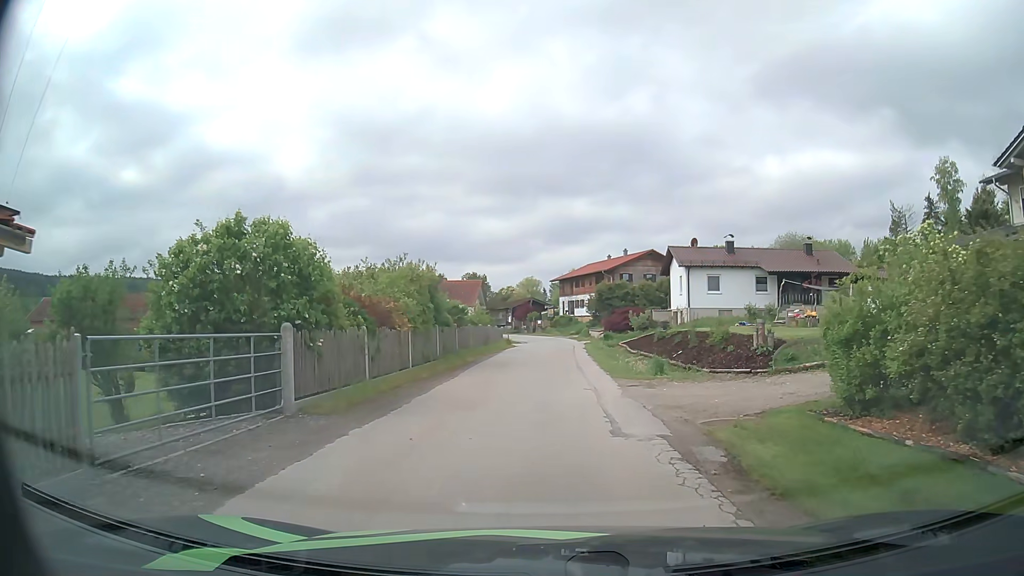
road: unclassified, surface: asphalt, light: Day
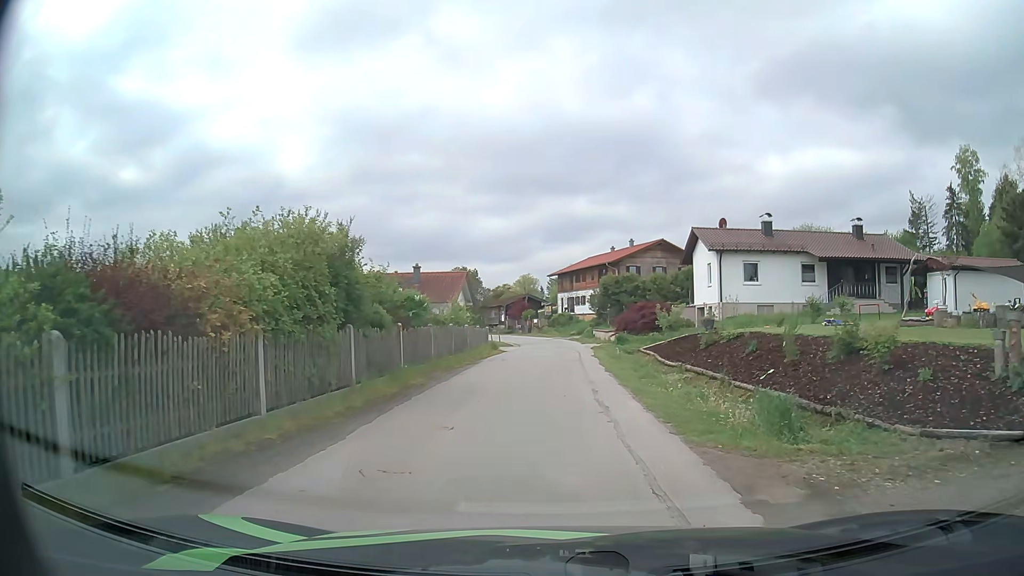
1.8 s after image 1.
(0.0, +9.8) m; 0°
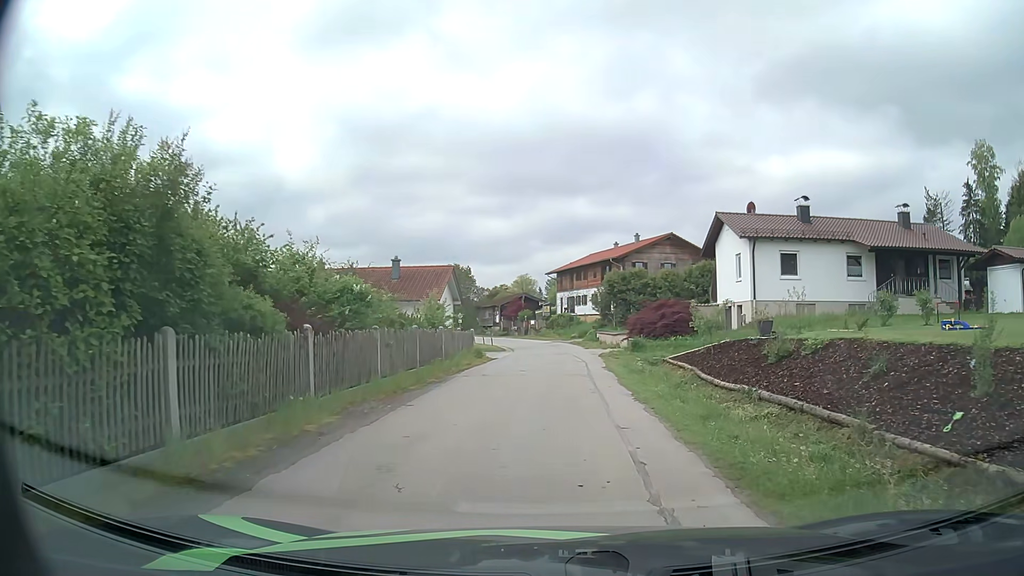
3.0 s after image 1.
(0.0, +6.7) m; 0°
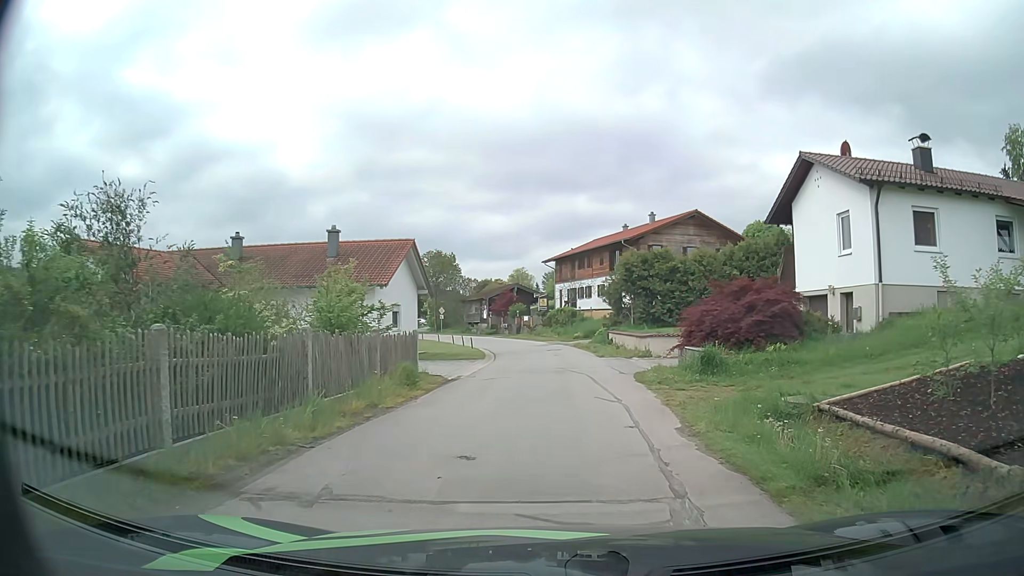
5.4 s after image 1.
(+0.1, +12.9) m; +1°
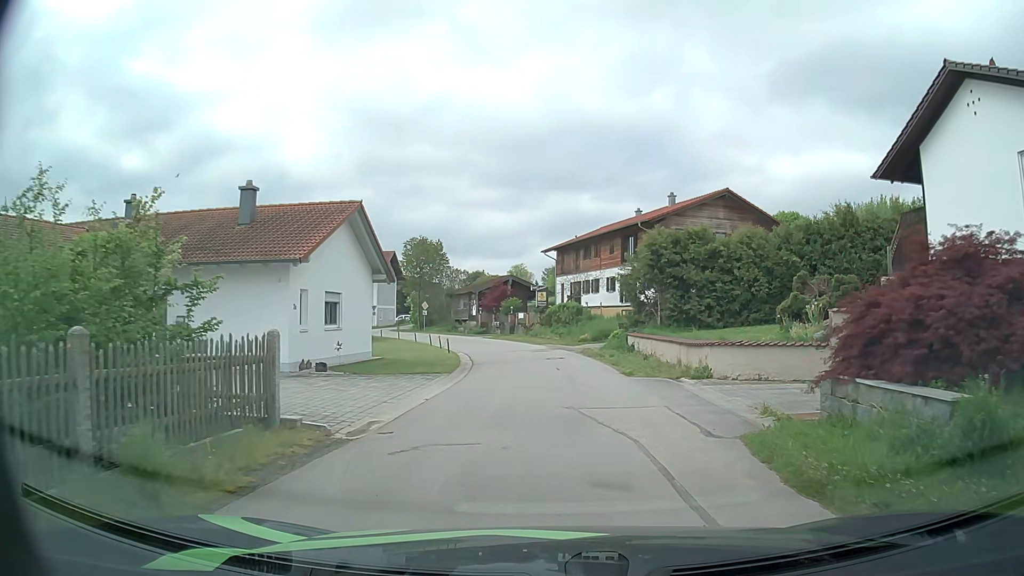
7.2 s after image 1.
(-0.1, +10.1) m; 0°
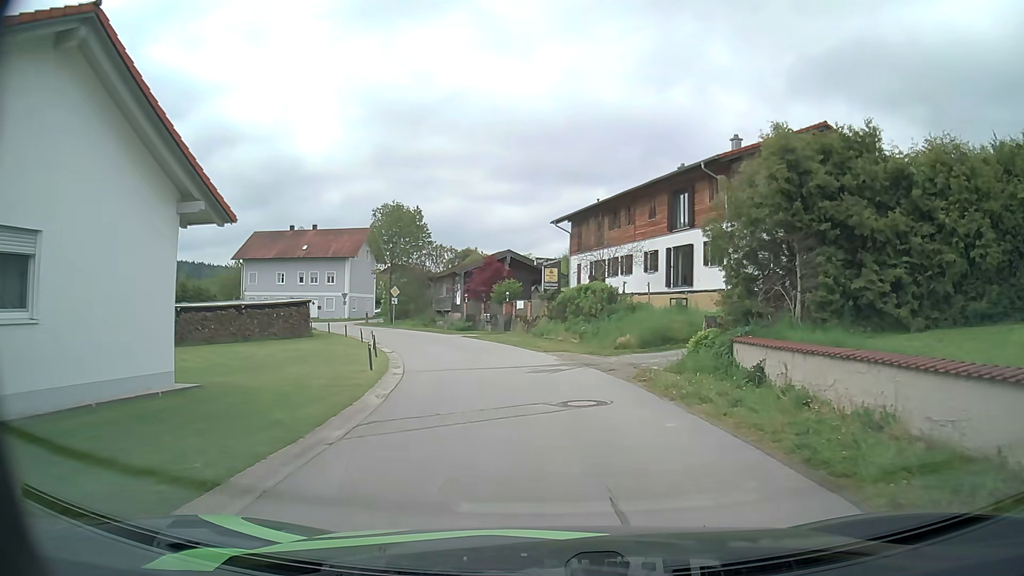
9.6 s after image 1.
(-0.2, +16.5) m; -1°
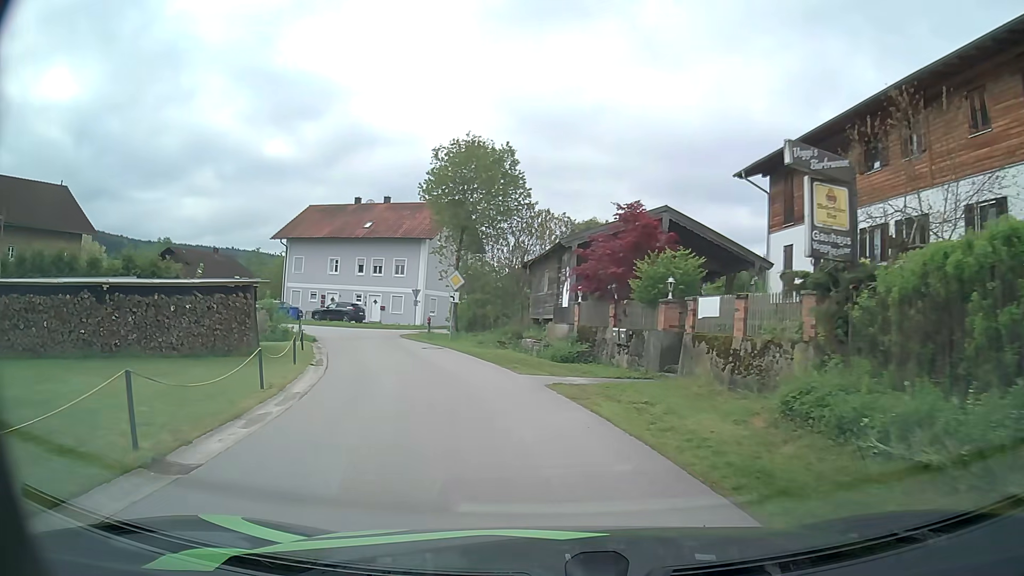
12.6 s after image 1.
(-1.6, +21.9) m; -12°
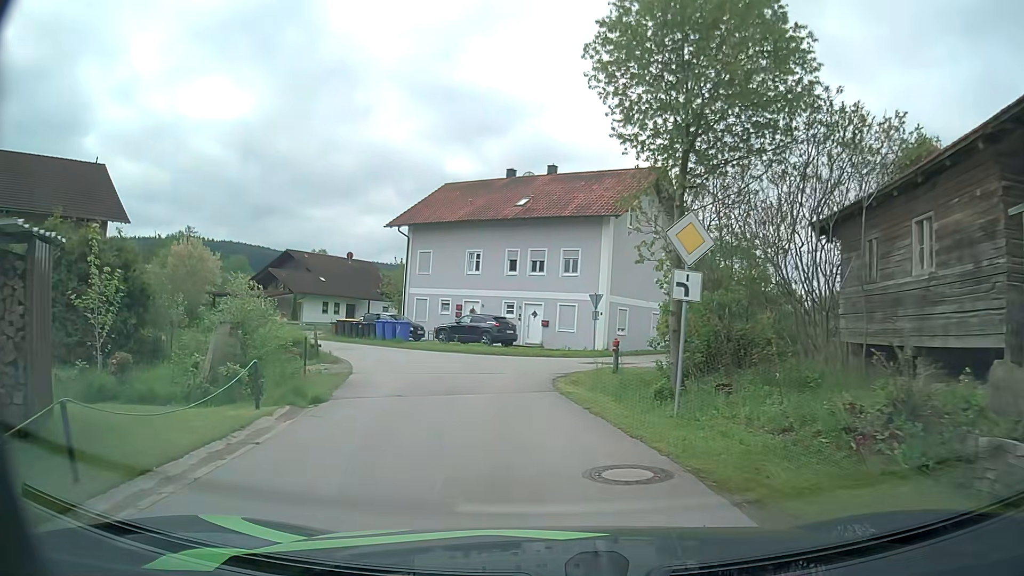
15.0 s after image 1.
(-2.5, +17.5) m; -15°
